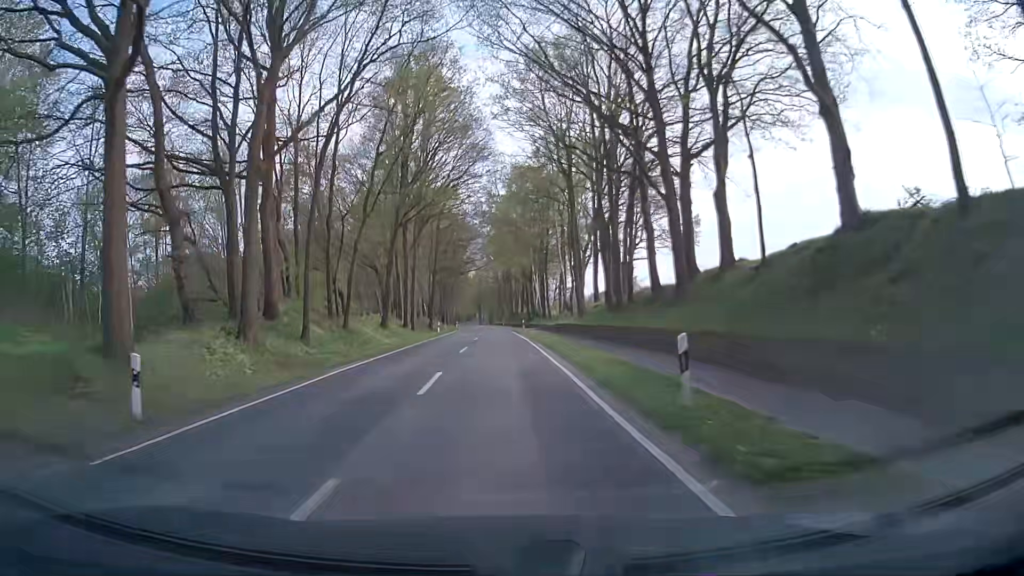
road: secondary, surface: asphalt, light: Day
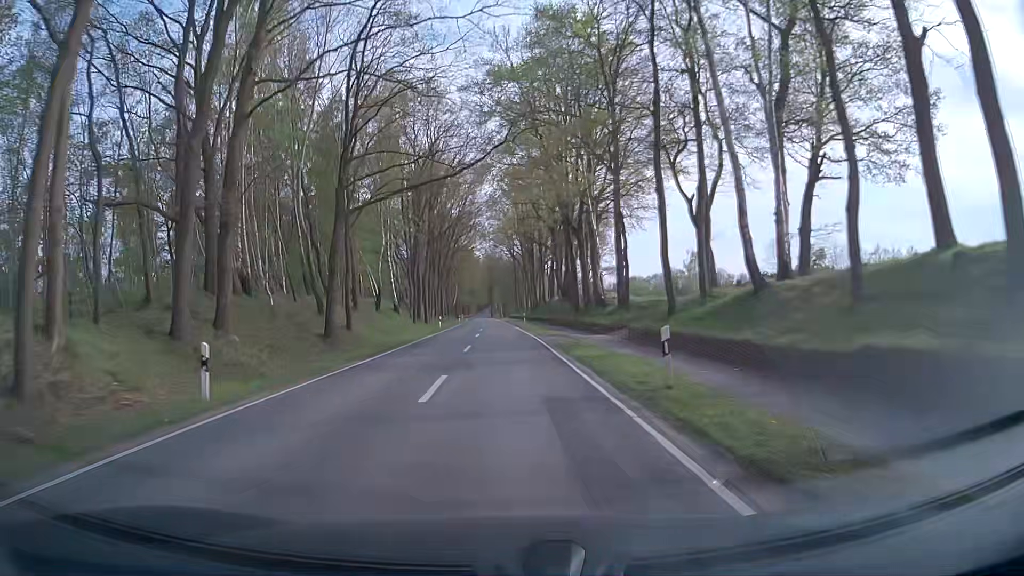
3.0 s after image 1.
(-0.6, +49.7) m; -2°
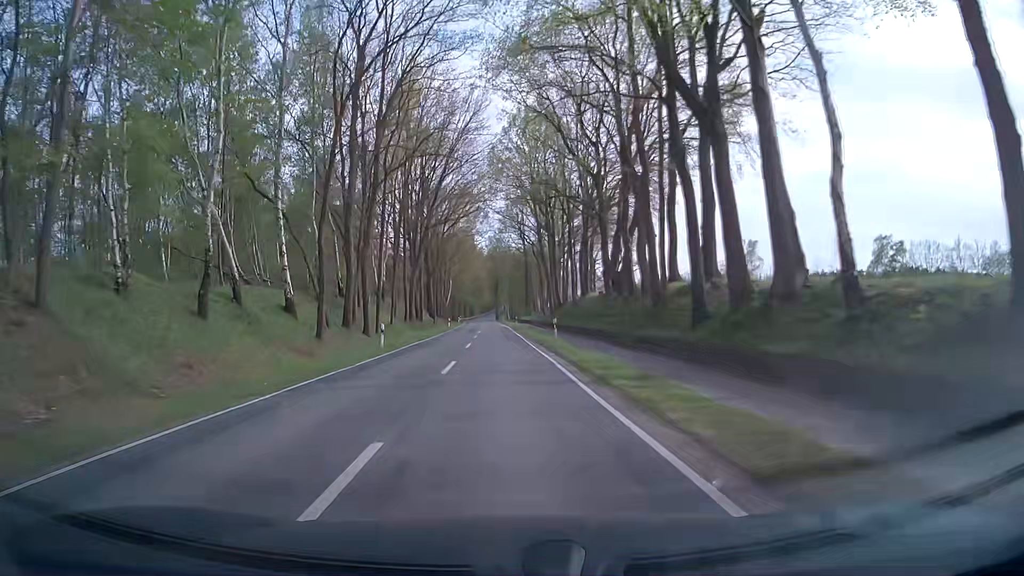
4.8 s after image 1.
(-0.1, +31.2) m; 0°
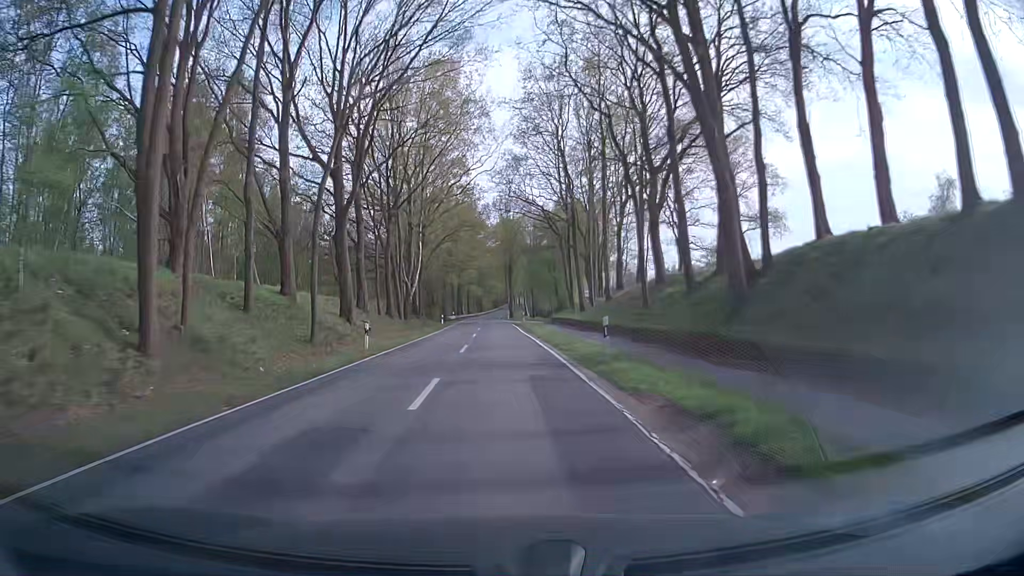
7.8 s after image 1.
(-0.9, +54.3) m; -1°
(0, +10) (0, +20) (0, +30) (0, +40) (-1, +50) (-1, +60) (-1, +70) (-2, +80) (-2, +90) (-3, +100) m
